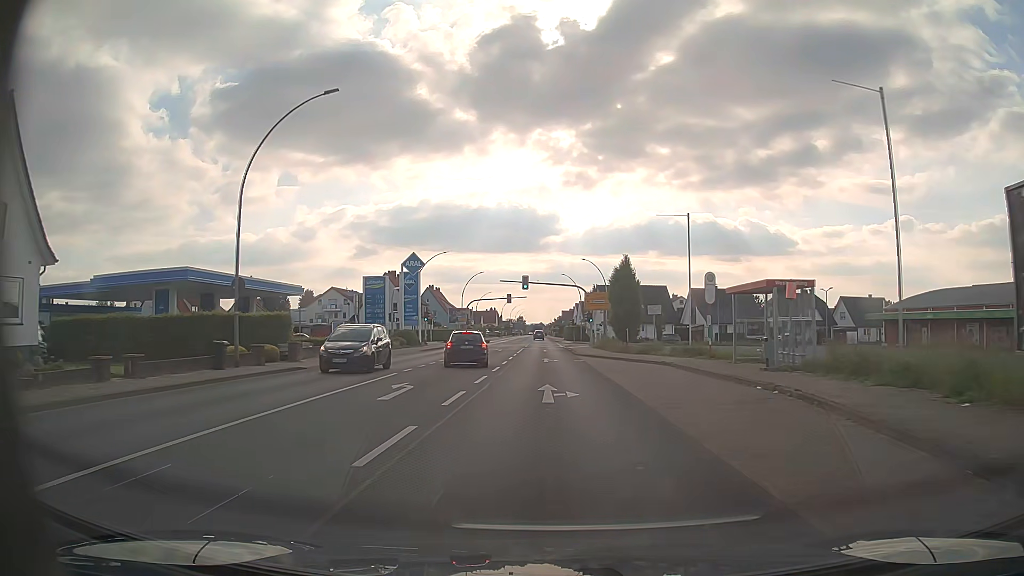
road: primary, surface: asphalt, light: Day
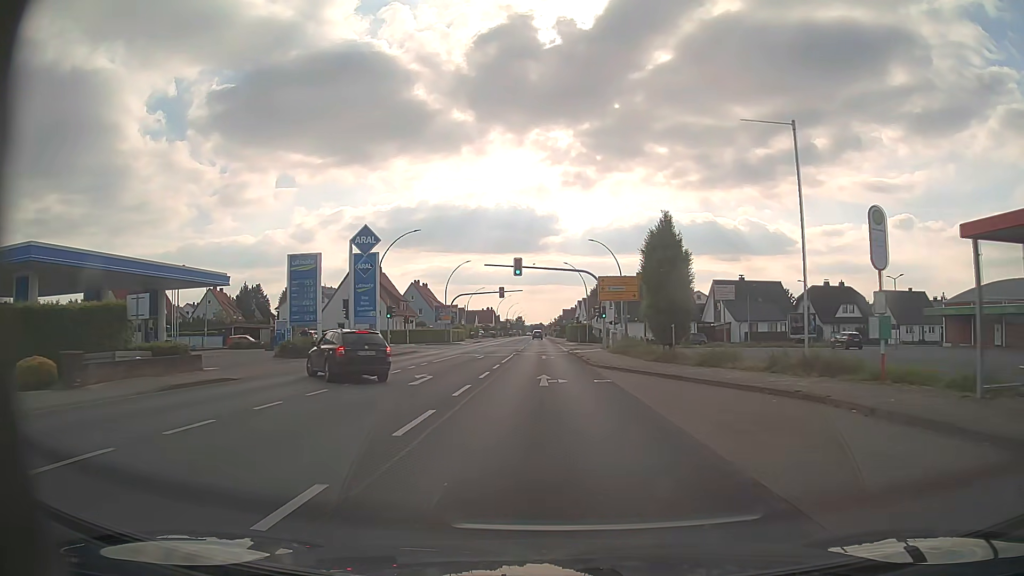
(+0.1, +15.8) m; 0°
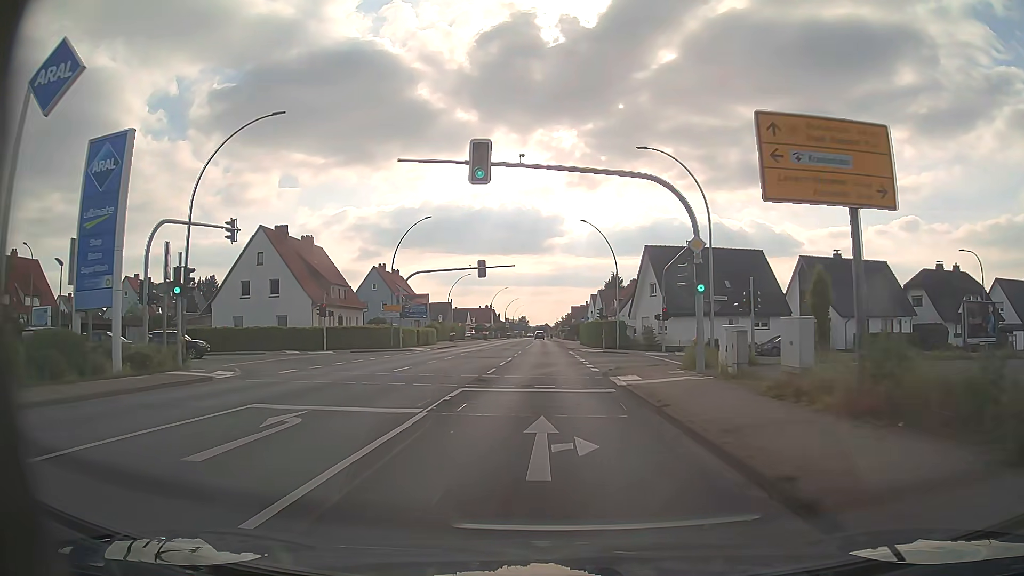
(-0.1, +31.6) m; -1°
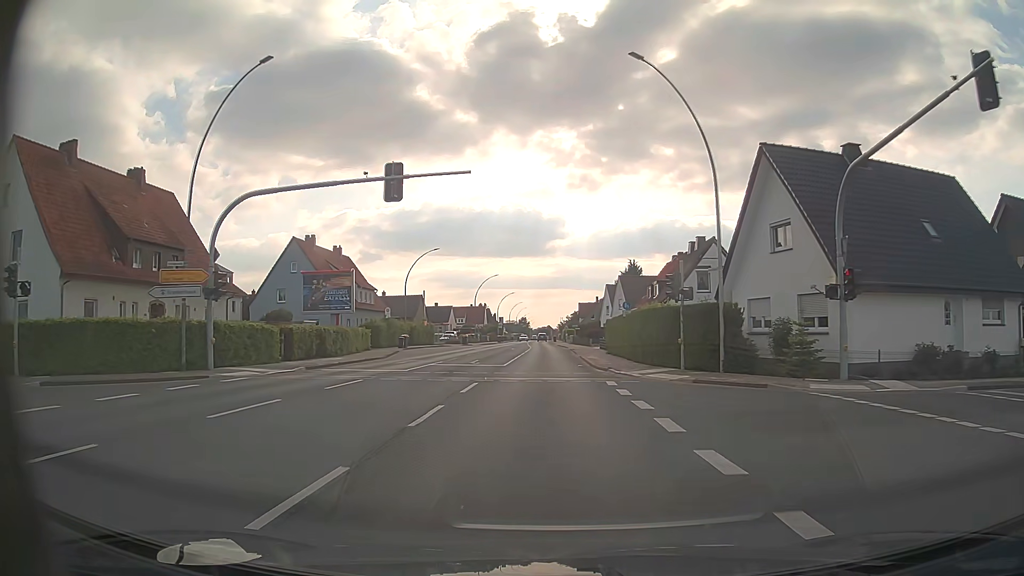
(0.0, +31.6) m; 0°
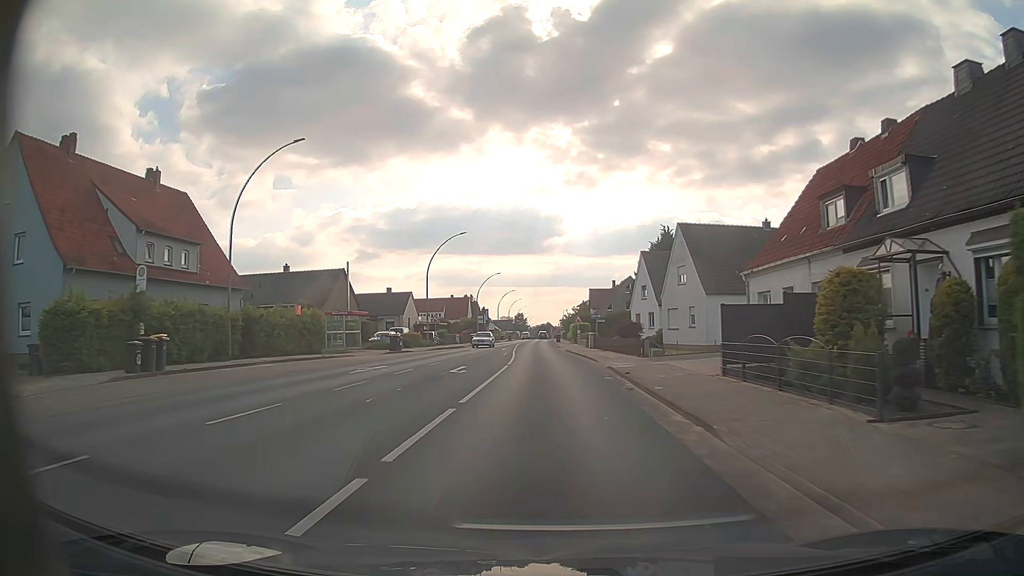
(-0.1, +39.5) m; +1°
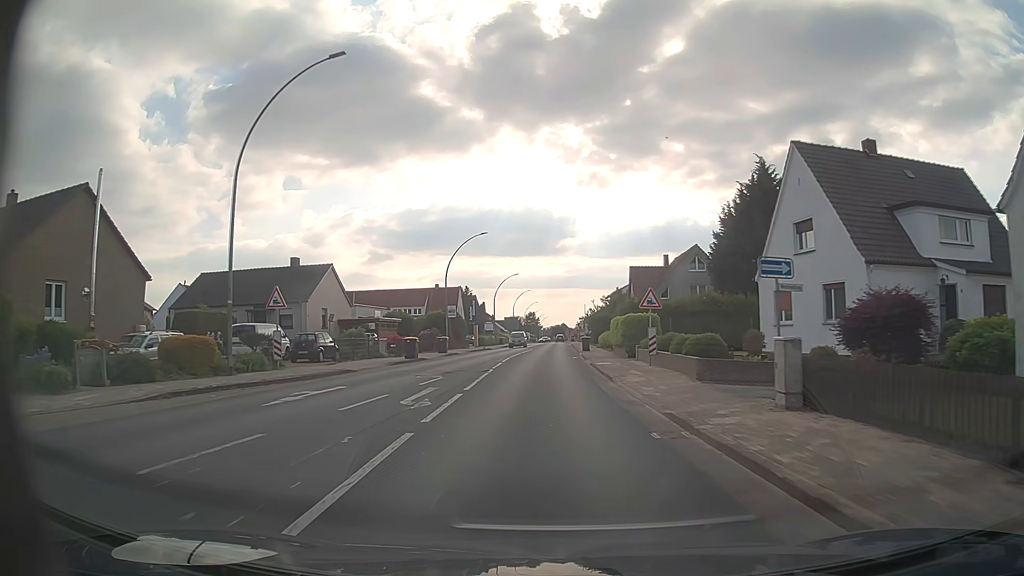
(-0.7, +39.5) m; -2°
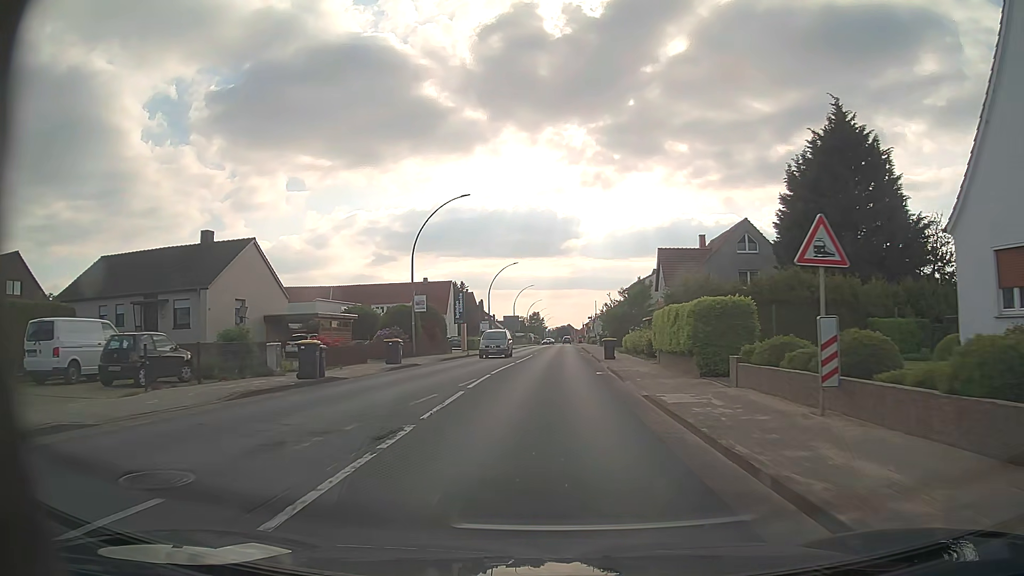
(-0.1, +15.8) m; 0°
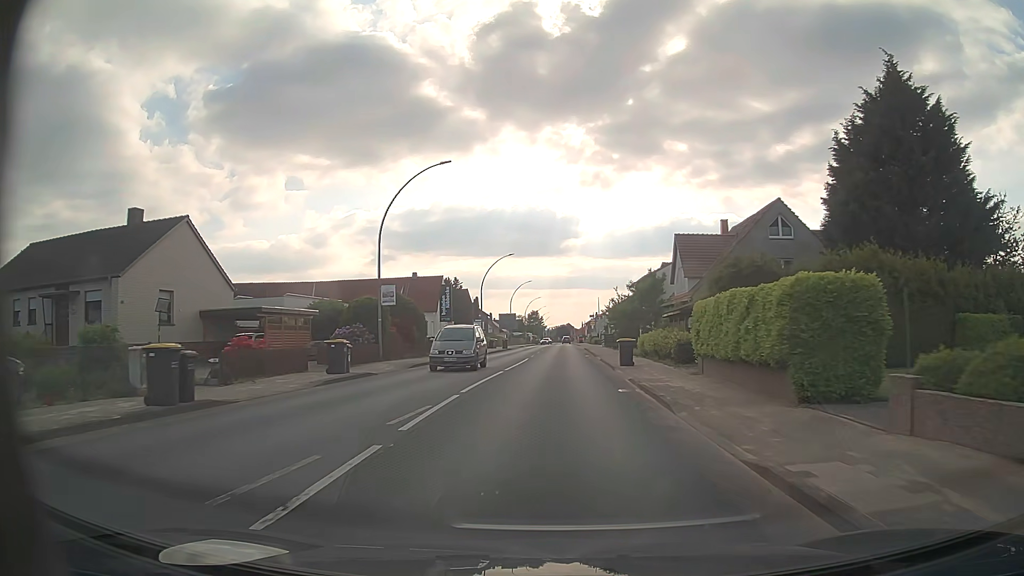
(0.0, +7.9) m; 0°
(0, +10) (0, +20) (0, +30) (+1, +40) (+1, +50) (+1, +60) (+1, +70) (+2, +80) (+2, +90) (+2, +100) m
